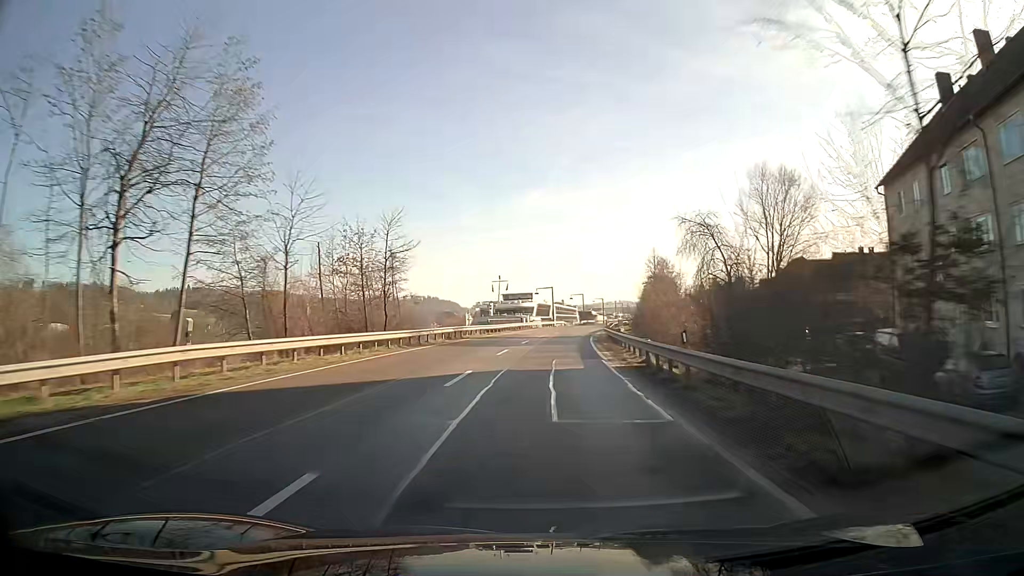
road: primary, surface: asphalt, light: Day
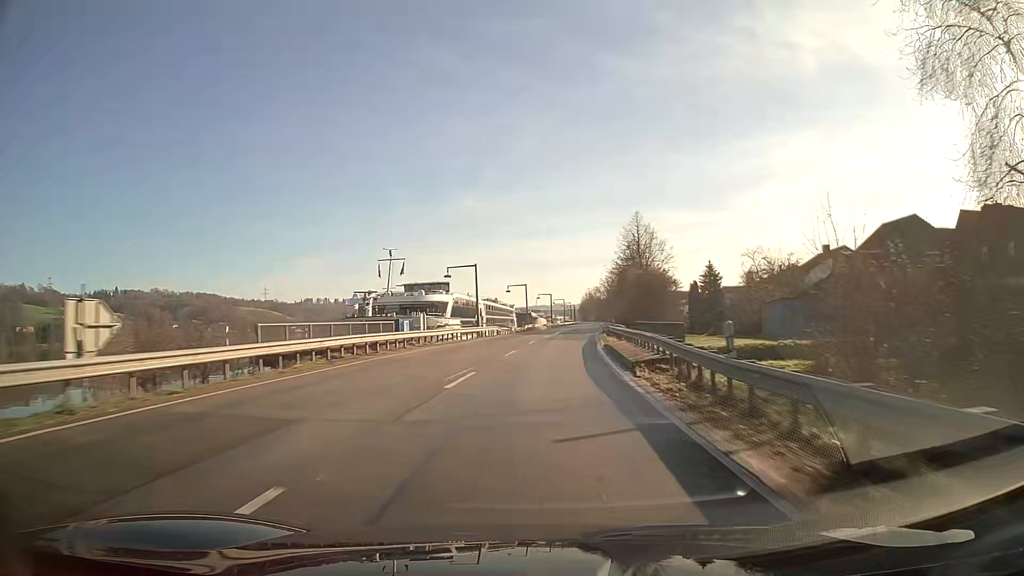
(+2.3, +47.8) m; +6°
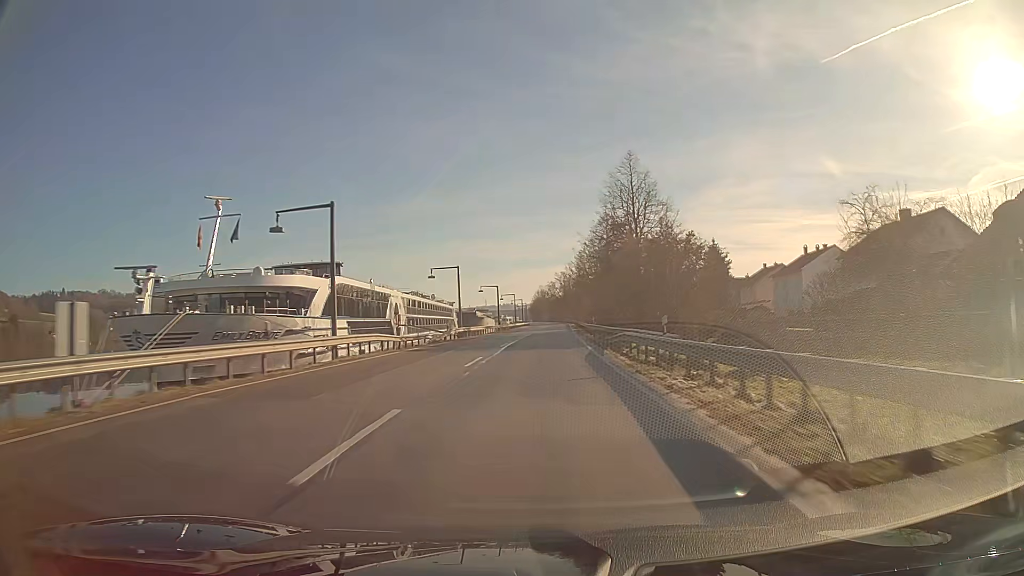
(+1.1, +31.9) m; +4°
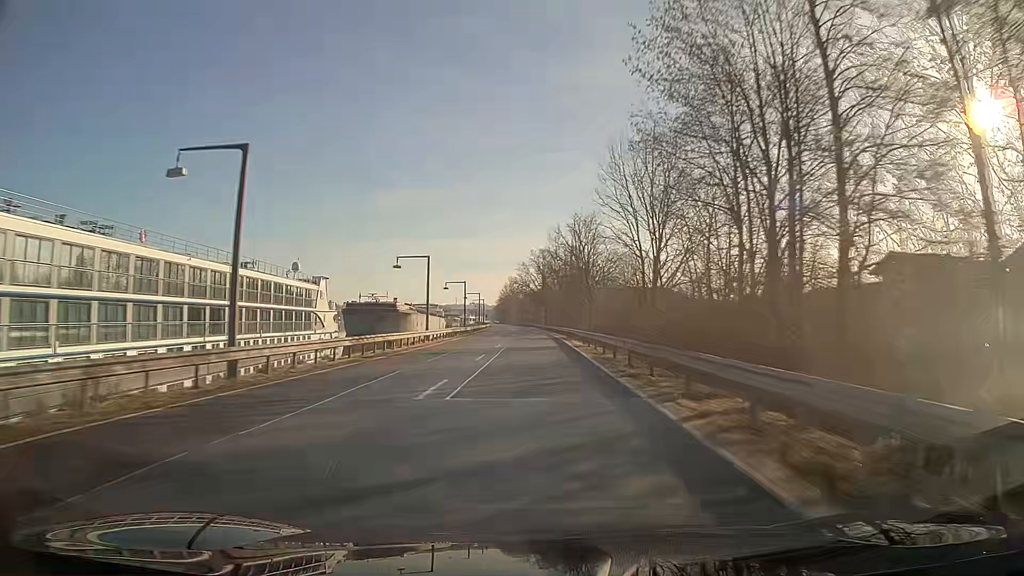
(+2.0, +79.8) m; +2°
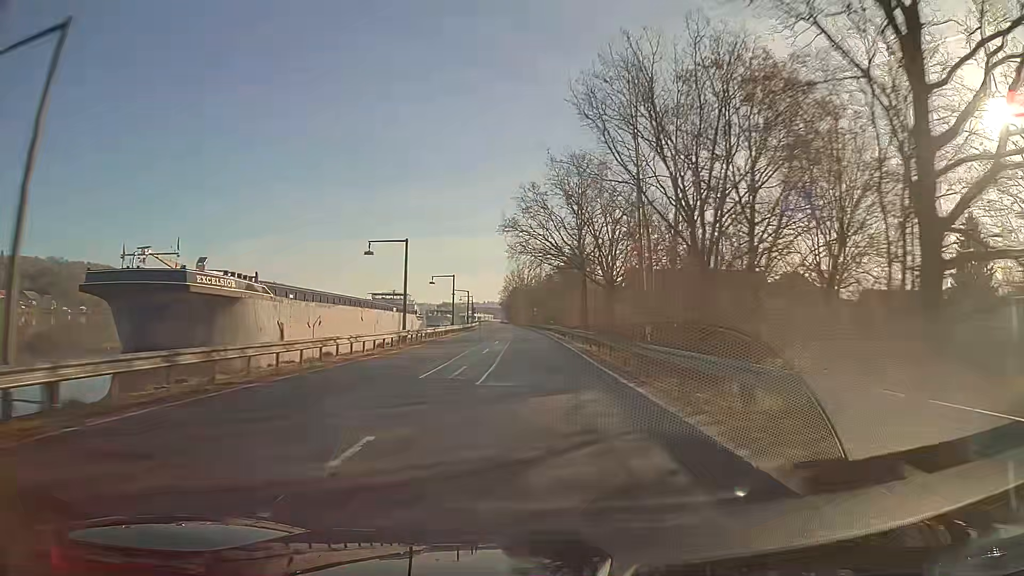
(-0.6, +79.9) m; -1°
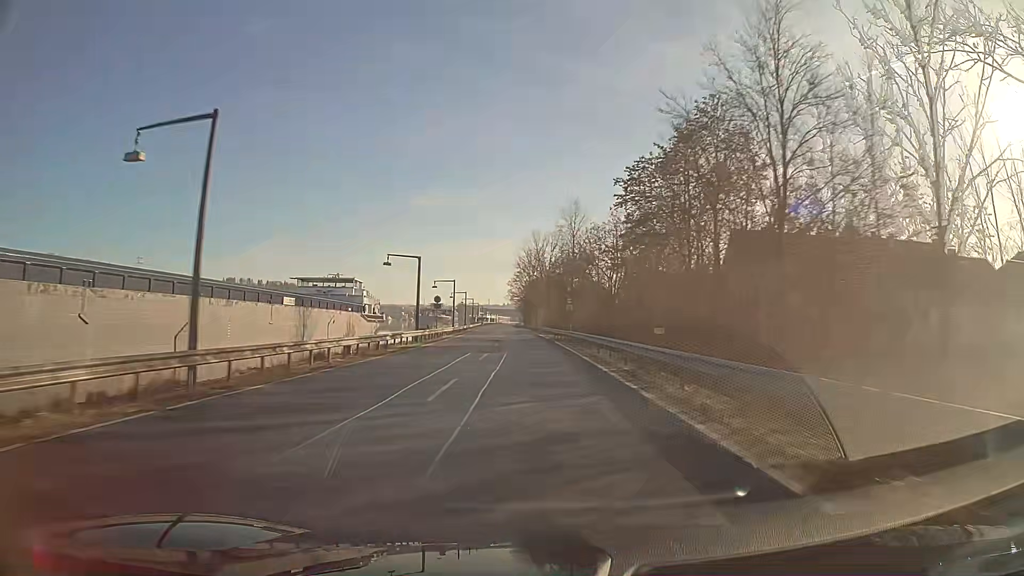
(-1.2, +64.0) m; -2°
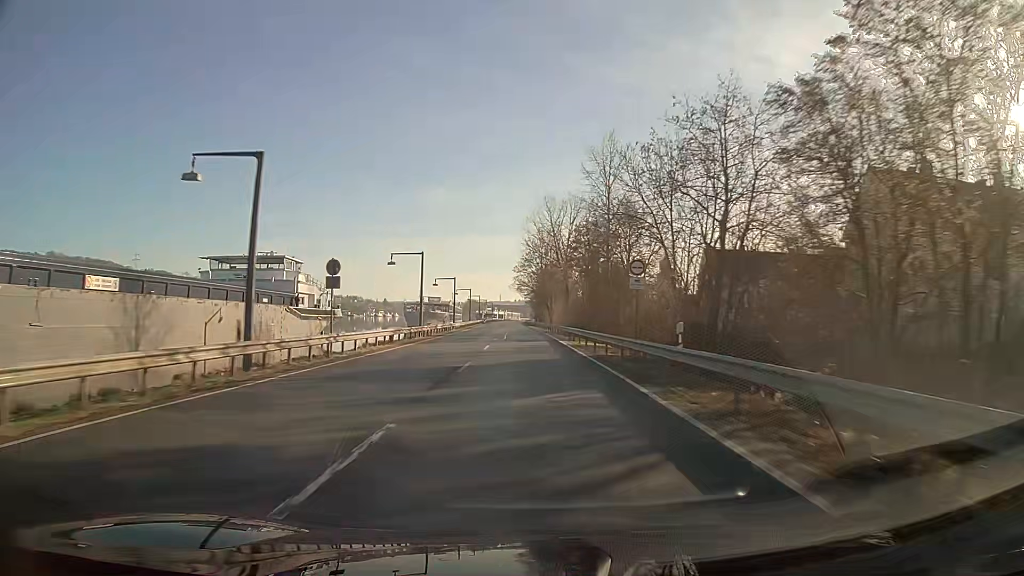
(-0.2, +32.0) m; -1°
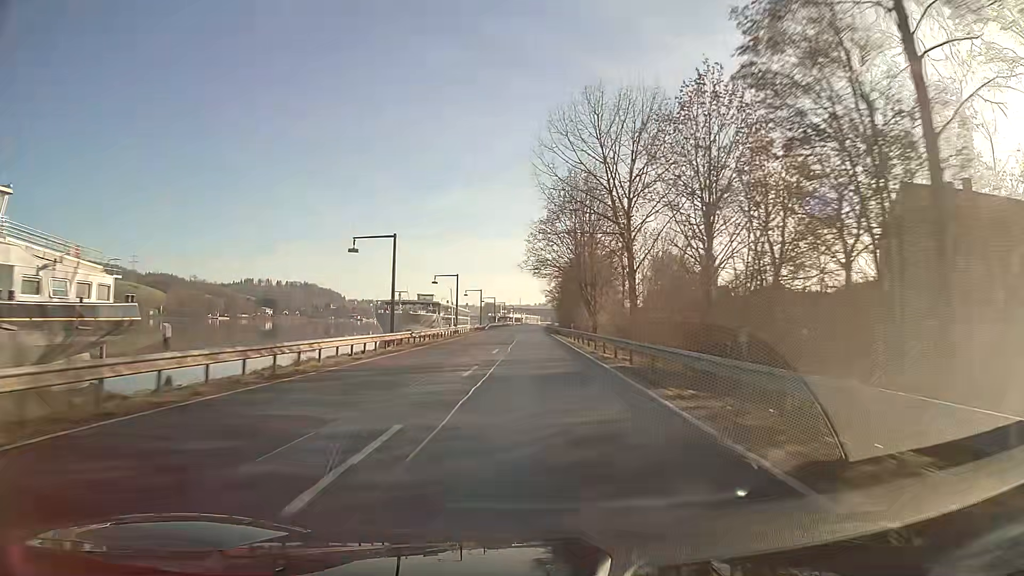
(-0.7, +48.0) m; -1°
